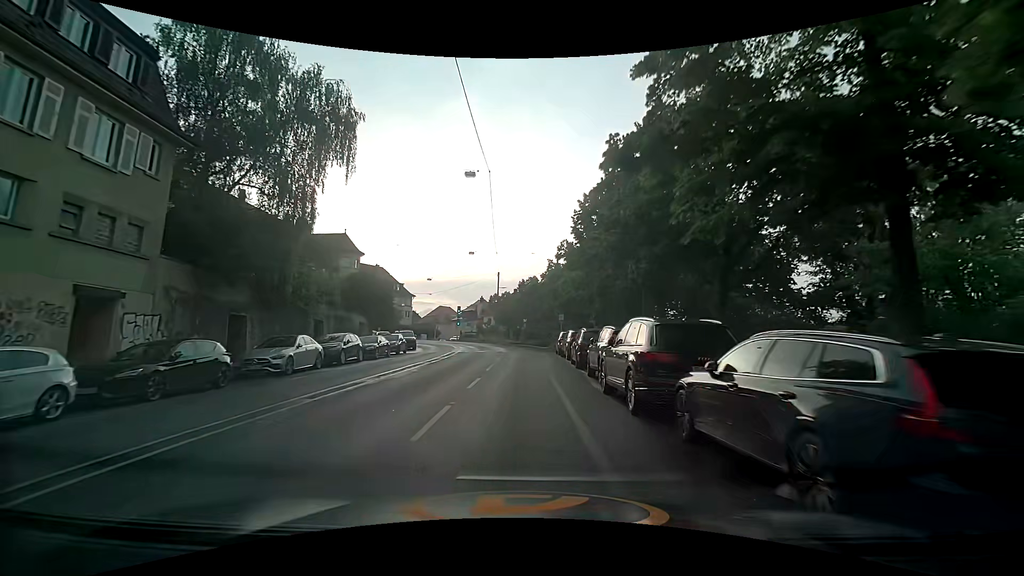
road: secondary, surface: asphalt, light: Day
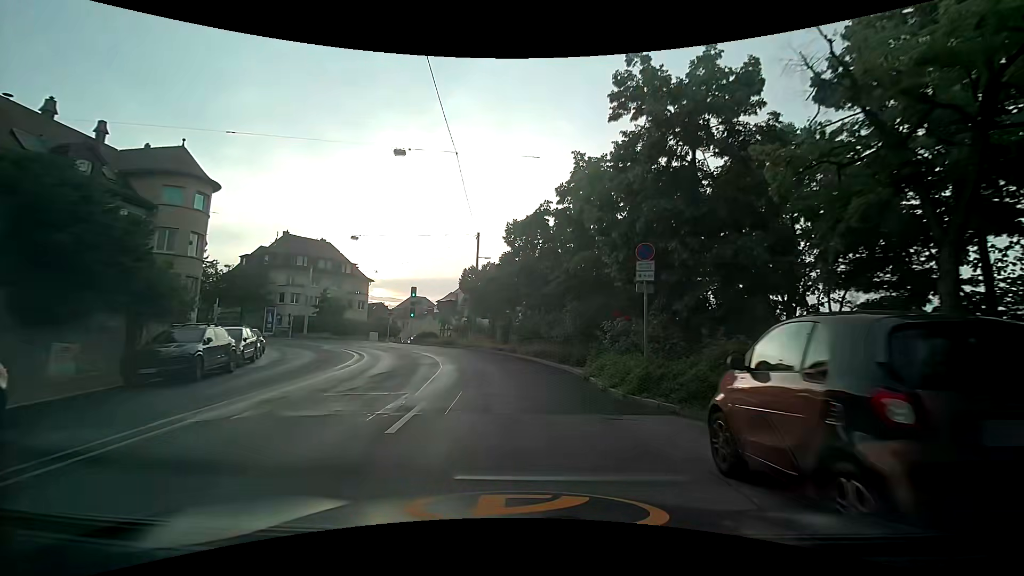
(+0.4, +29.6) m; +1°
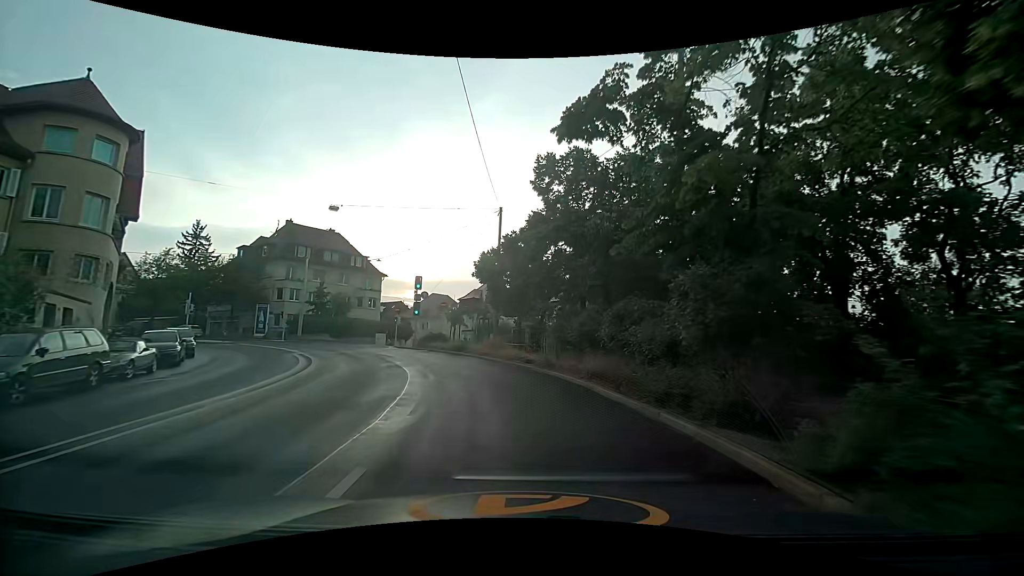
(-0.3, +10.8) m; -3°
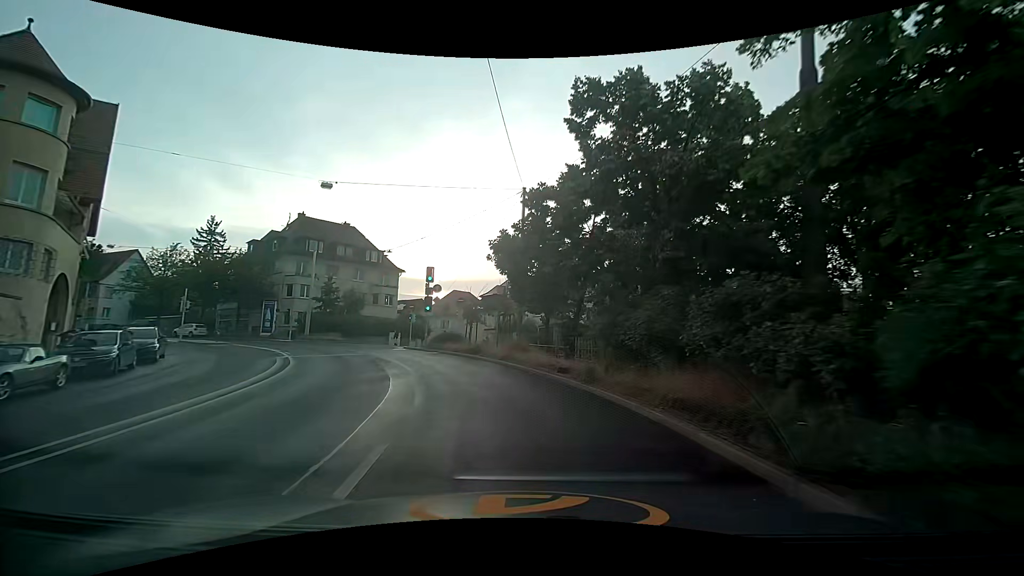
(-0.1, +5.2) m; -3°
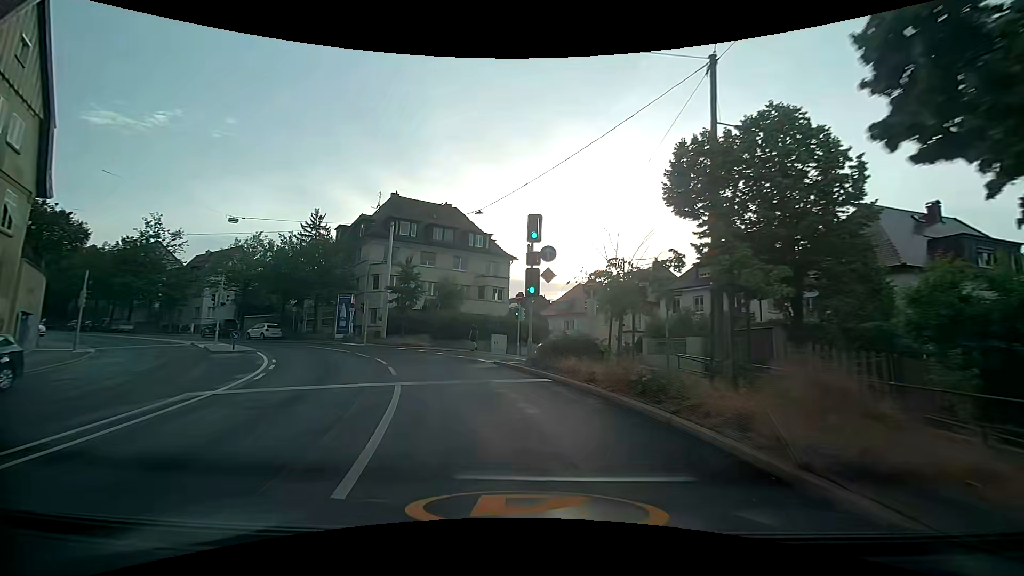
(-1.9, +15.6) m; -15°
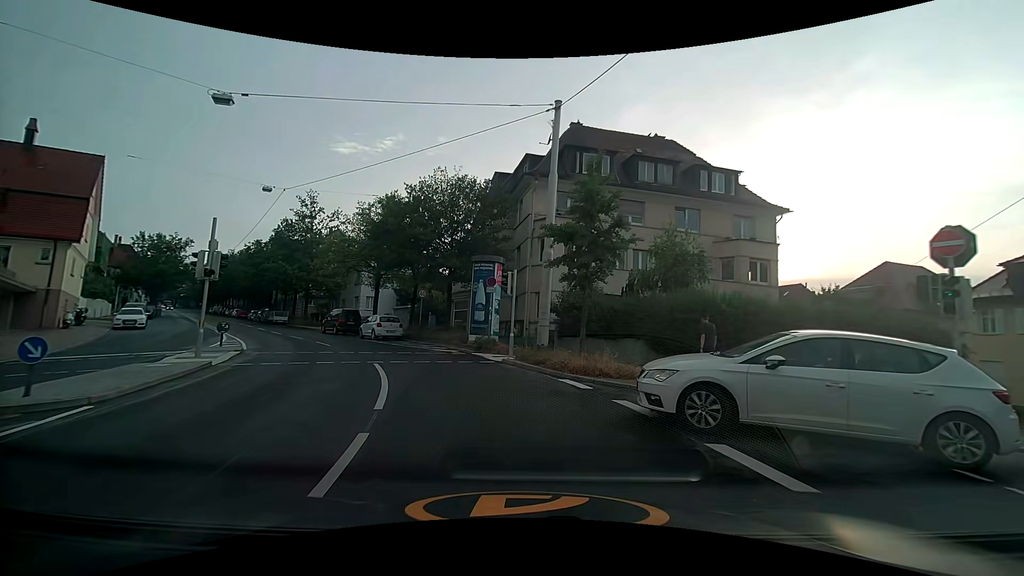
(-3.6, +20.1) m; -21°
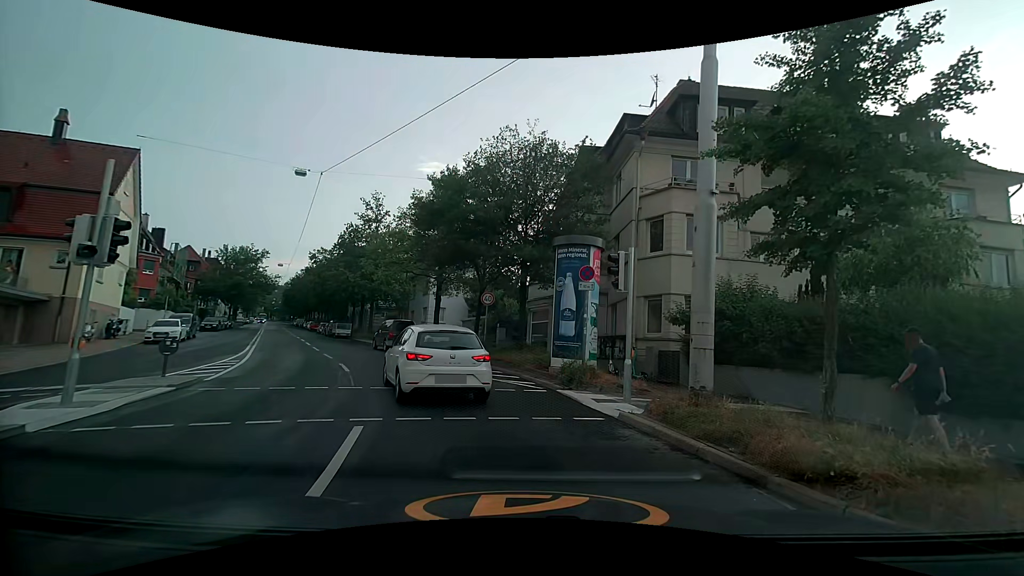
(-0.7, +7.4) m; -8°
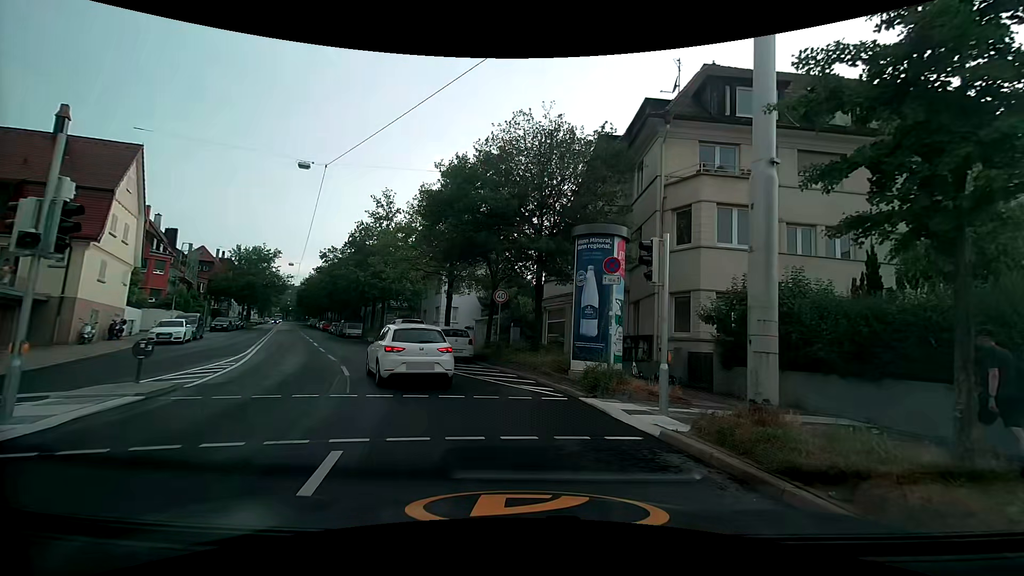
(-0.1, +1.5) m; -3°
(-1, +10) (-5, +19) (-9, +28) (-13, +37) (-18, +46) (-22, +55) (-27, +64) (-31, +73) (-35, +82) (-40, +91) m
